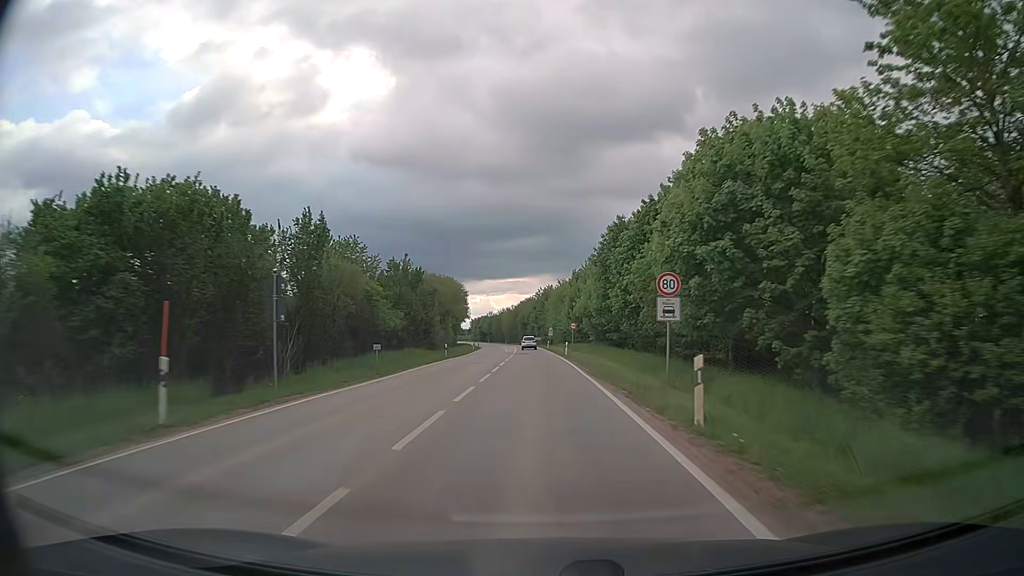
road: secondary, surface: asphalt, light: Day
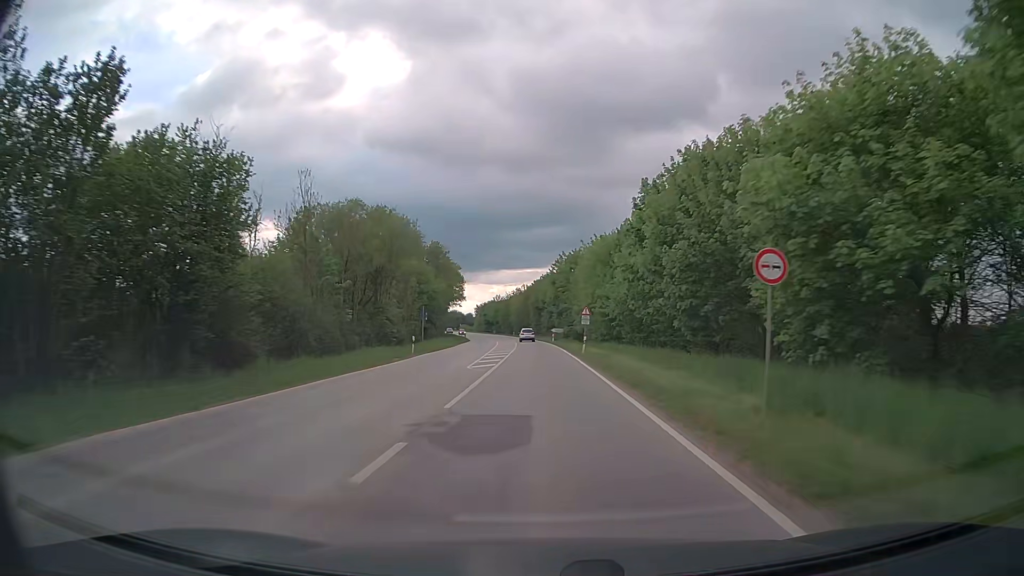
(-0.9, +49.9) m; -2°
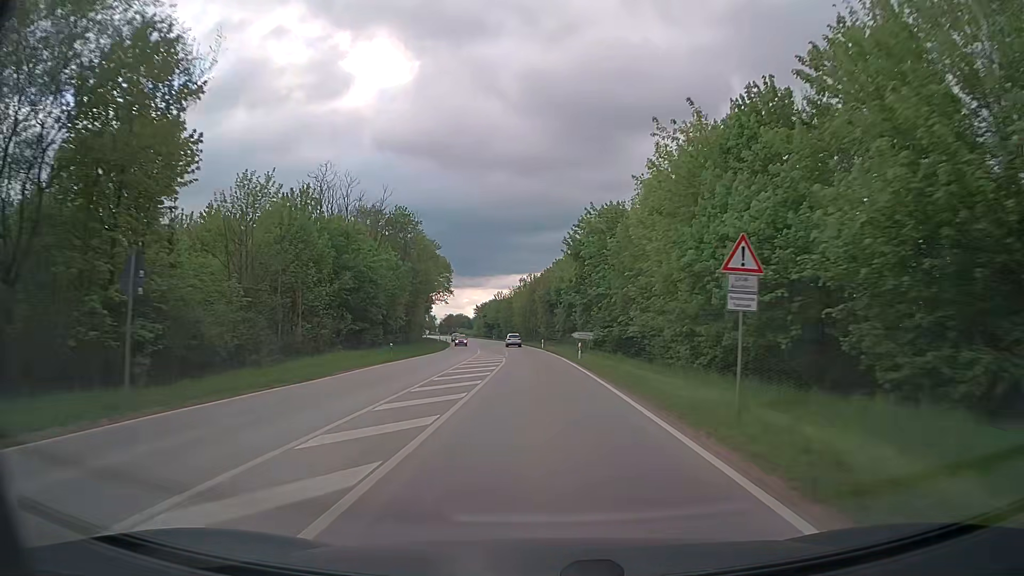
(-0.3, +37.7) m; -1°
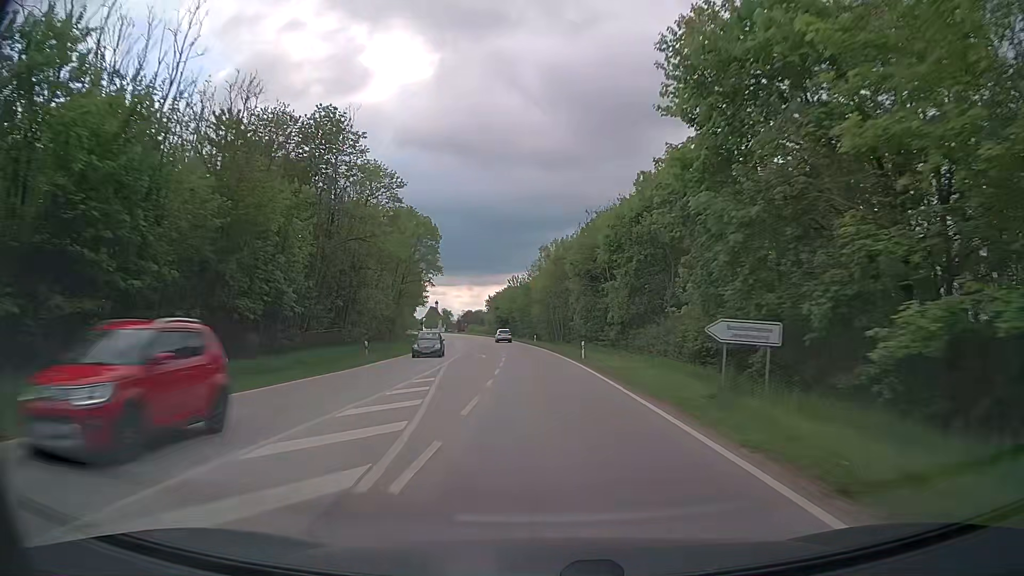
(-0.9, +37.9) m; -2°
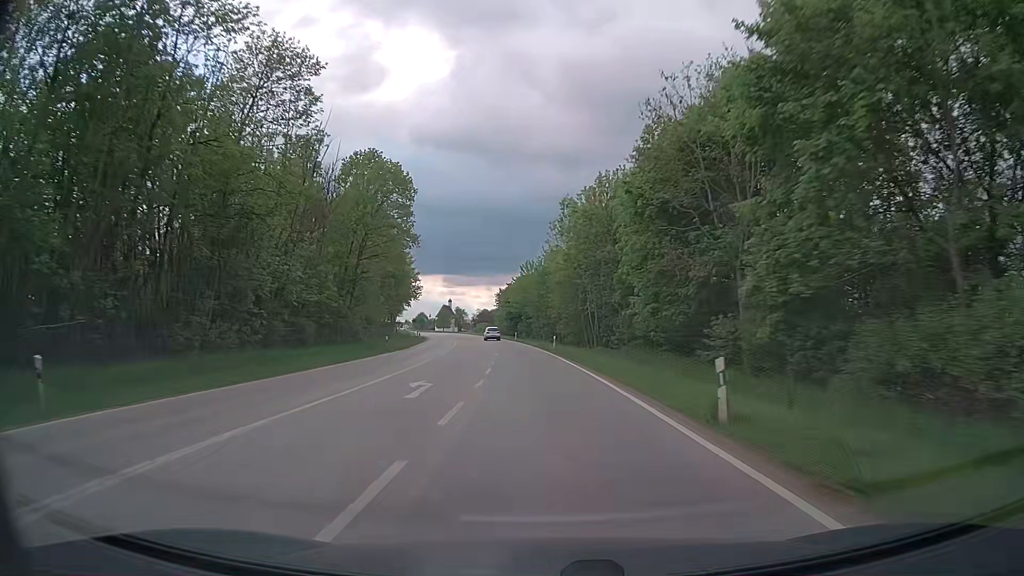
(-0.2, +25.4) m; -1°
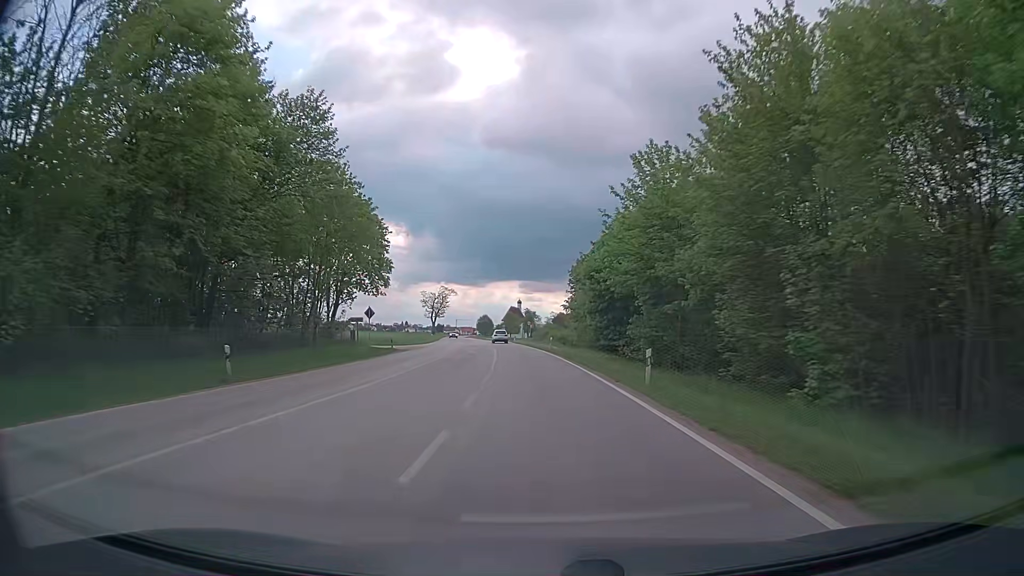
(-3.9, +63.8) m; -7°
